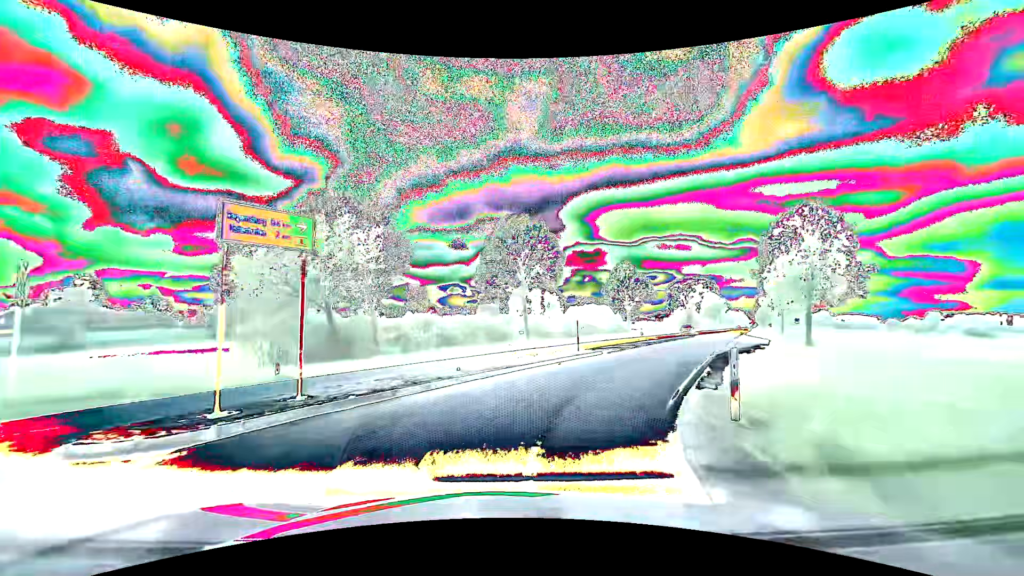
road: primary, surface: asphalt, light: Day
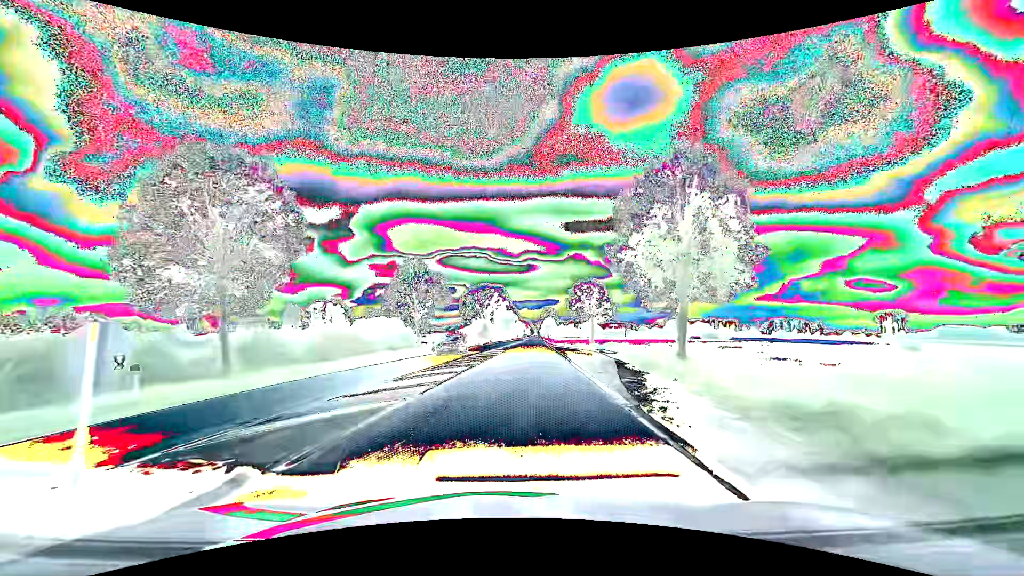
(+4.2, +18.1) m; +24°
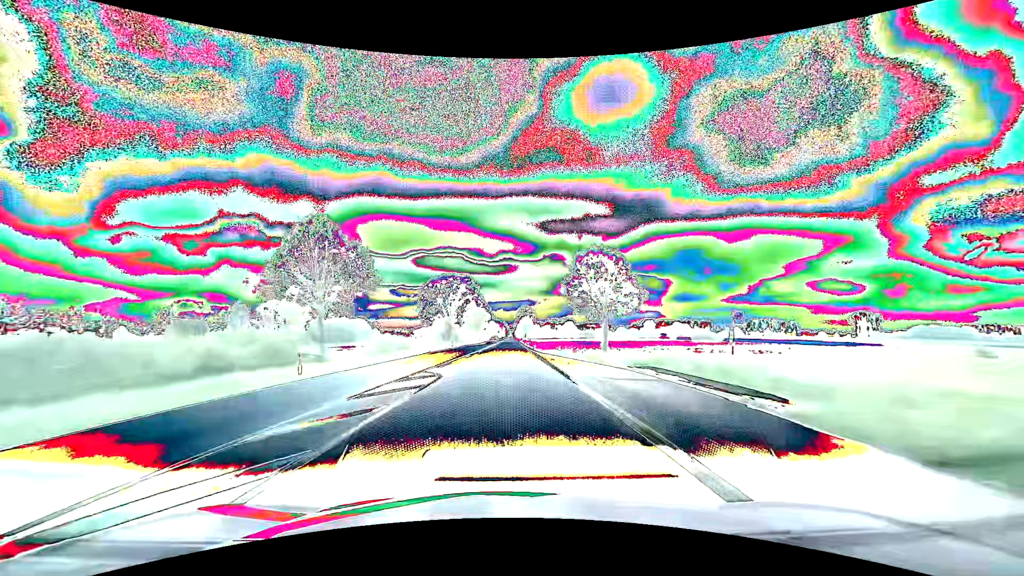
(+1.1, +24.2) m; +3°
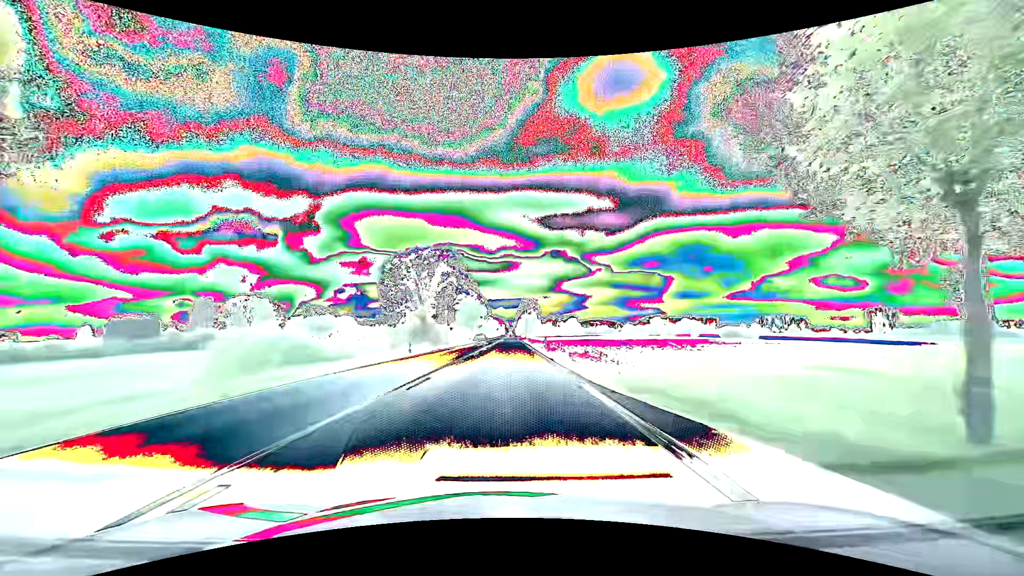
(0.0, +30.7) m; 0°
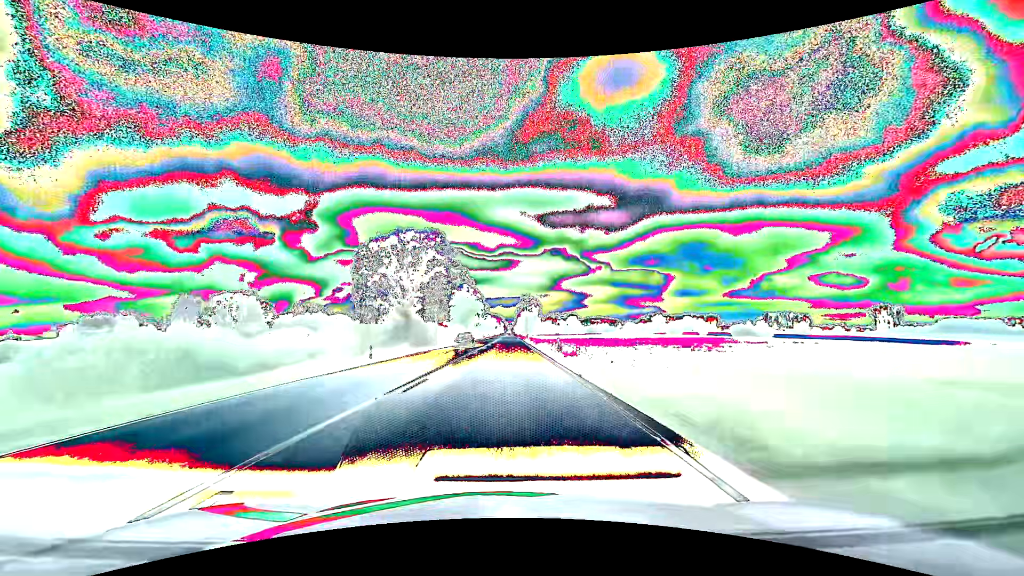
(0.0, +11.3) m; 0°
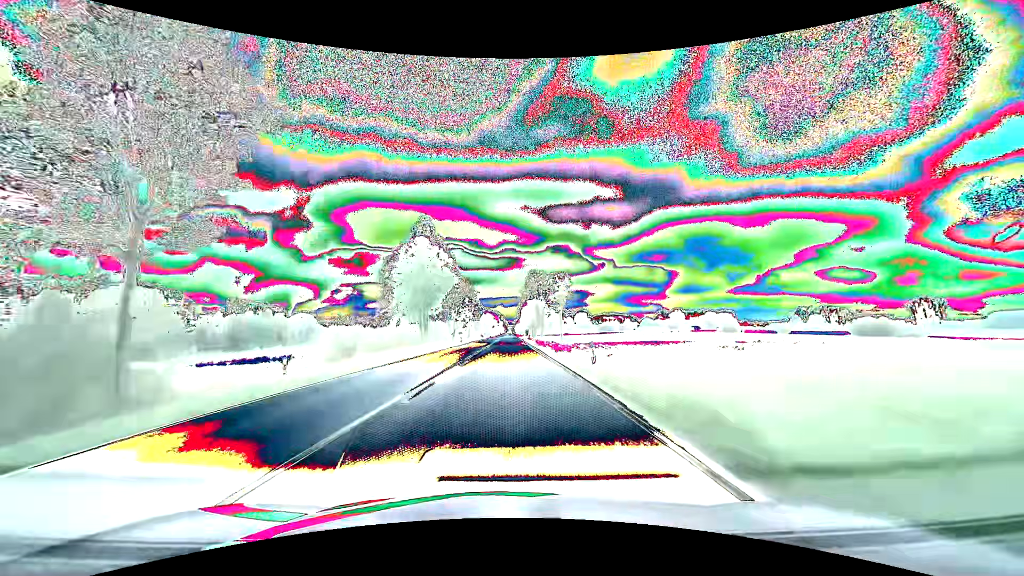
(+0.3, +63.6) m; 0°
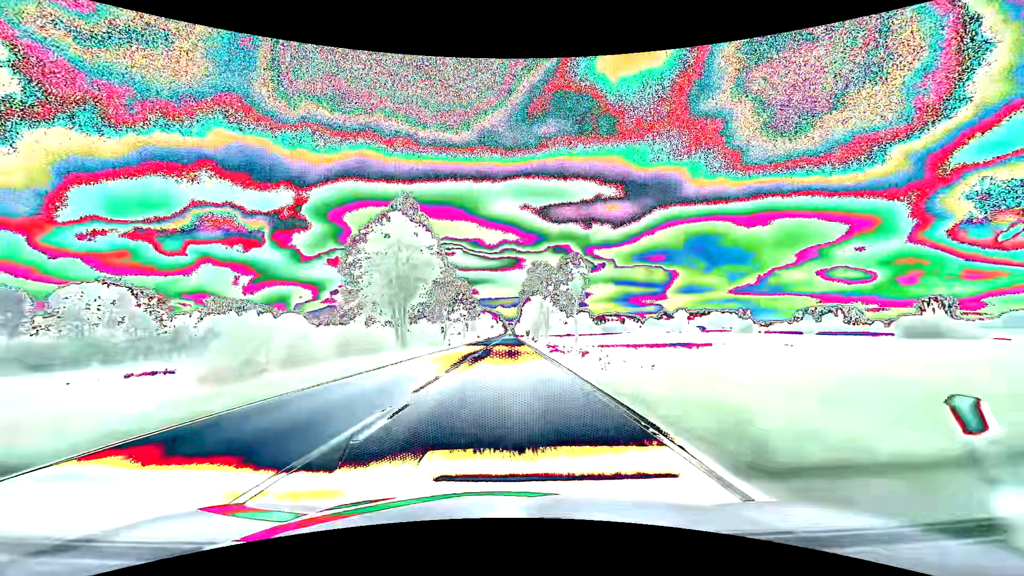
(0.0, +13.8) m; 0°
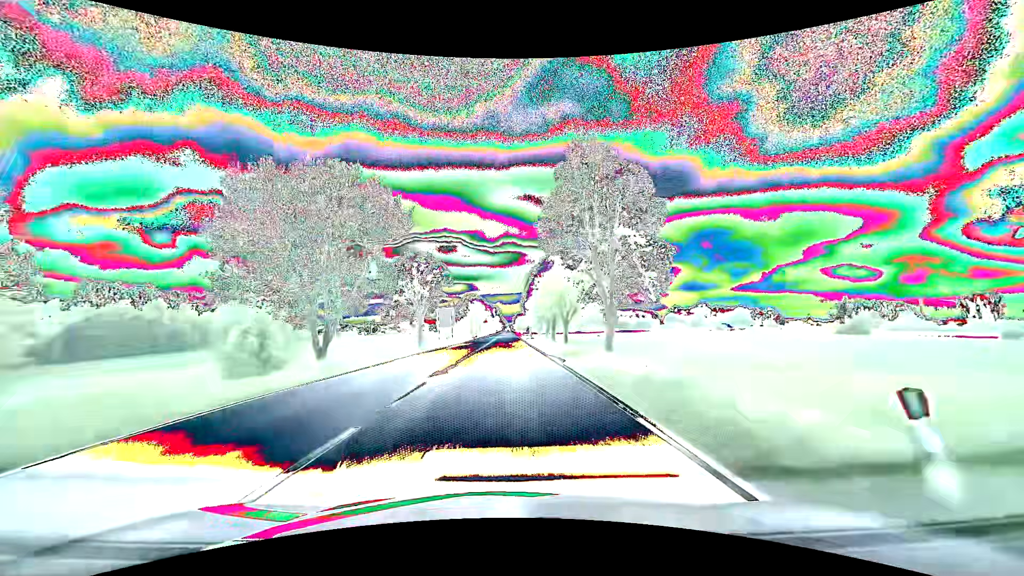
(0.0, +56.9) m; 0°
(0, +10) (0, +20) (0, +30) (0, +40) (0, +50) (0, +60) (0, +70) (0, +80) (0, +90) (0, +100) m
